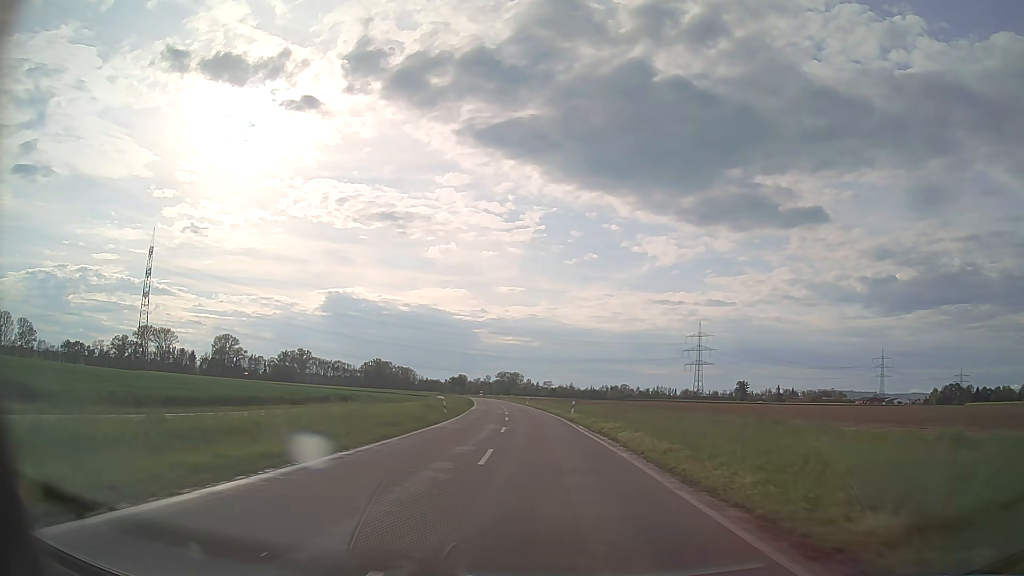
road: tertiary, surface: asphalt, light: Day
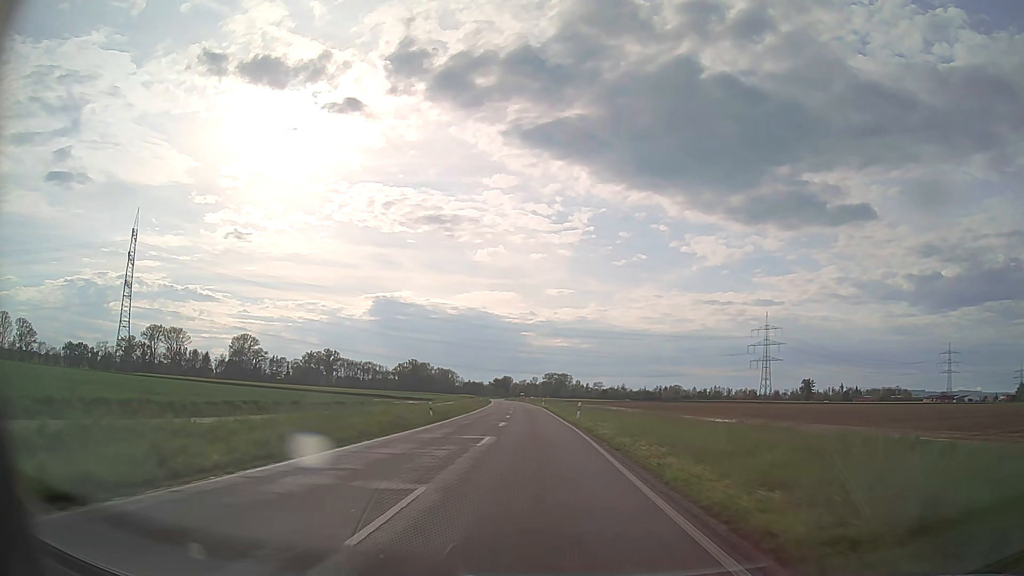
(-2.0, +56.1) m; -4°
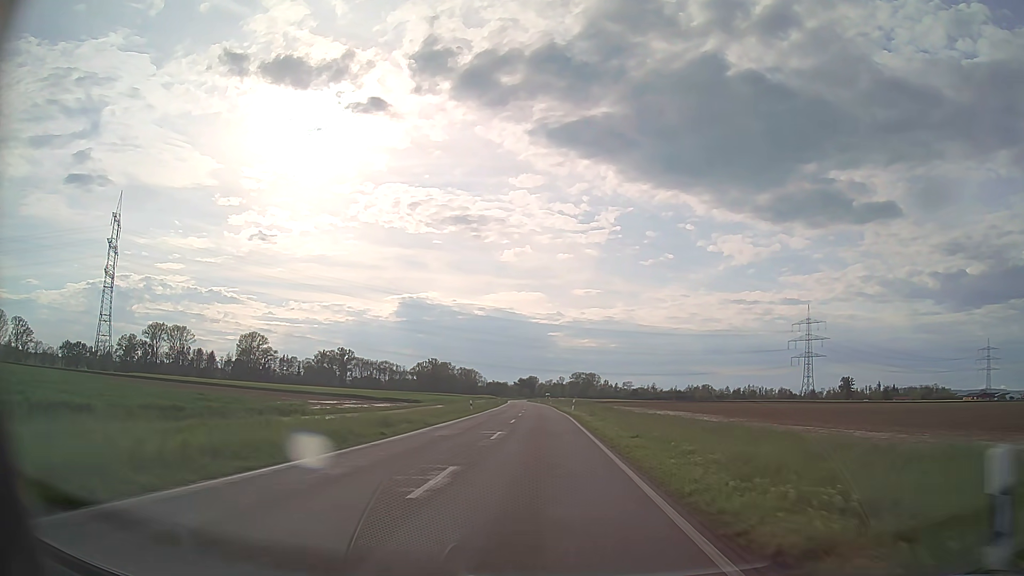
(-0.7, +33.7) m; -2°
(0, +10) (0, +20) (0, +30) (-1, +40) (-1, +50) (-1, +60) (-2, +70) (-2, +80) (-2, +90) (-3, +100) m
